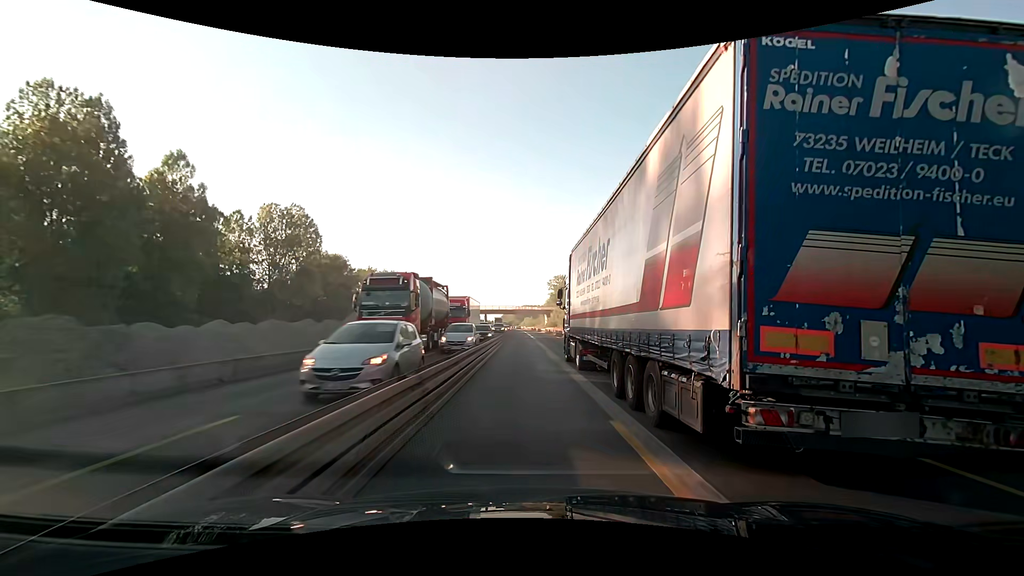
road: motorway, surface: asphalt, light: Day
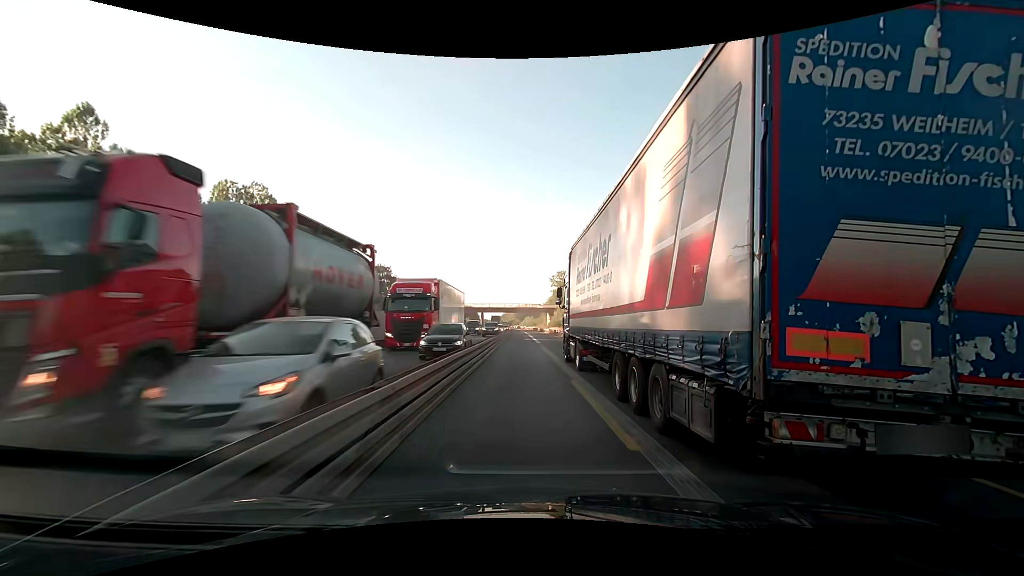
(0.0, +13.6) m; 0°
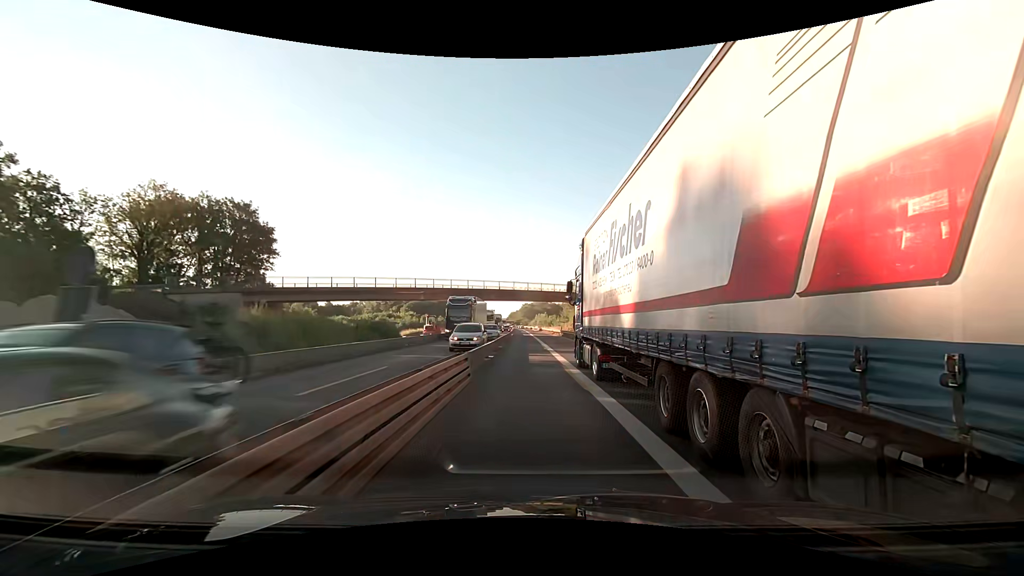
(-0.6, +68.3) m; -1°
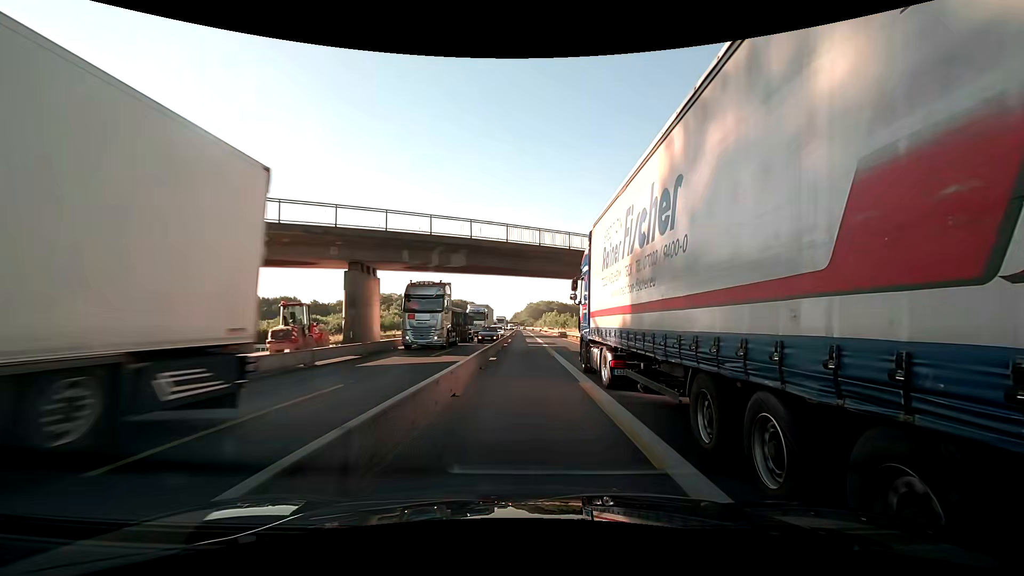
(0.0, +40.7) m; 0°
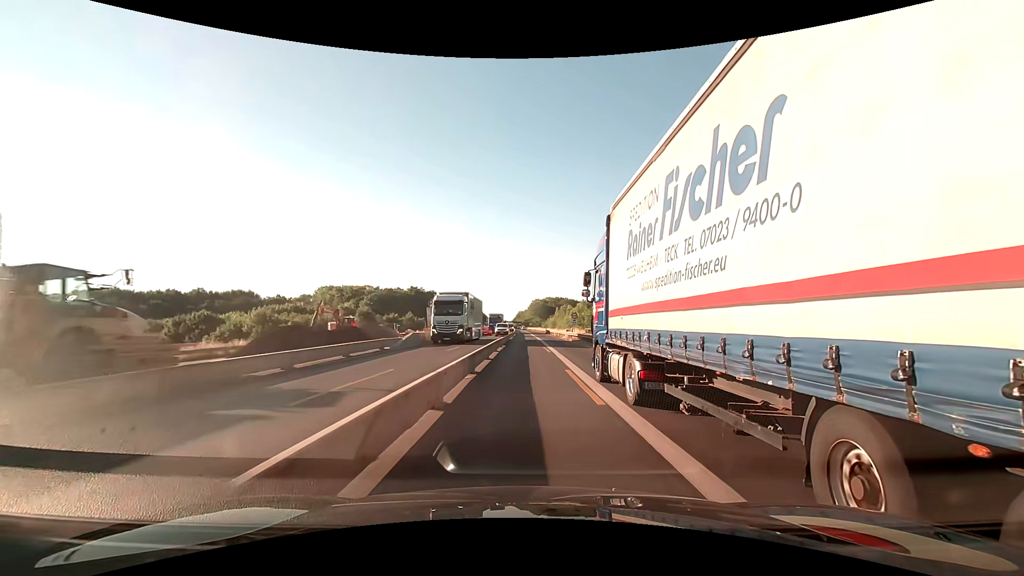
(-0.7, +67.8) m; -1°
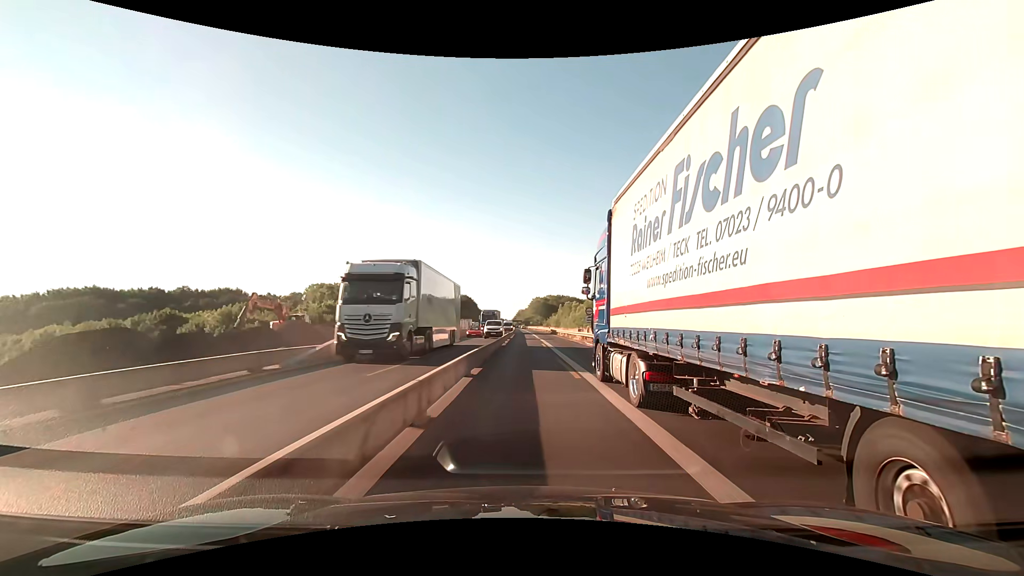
(0.0, +13.5) m; 0°
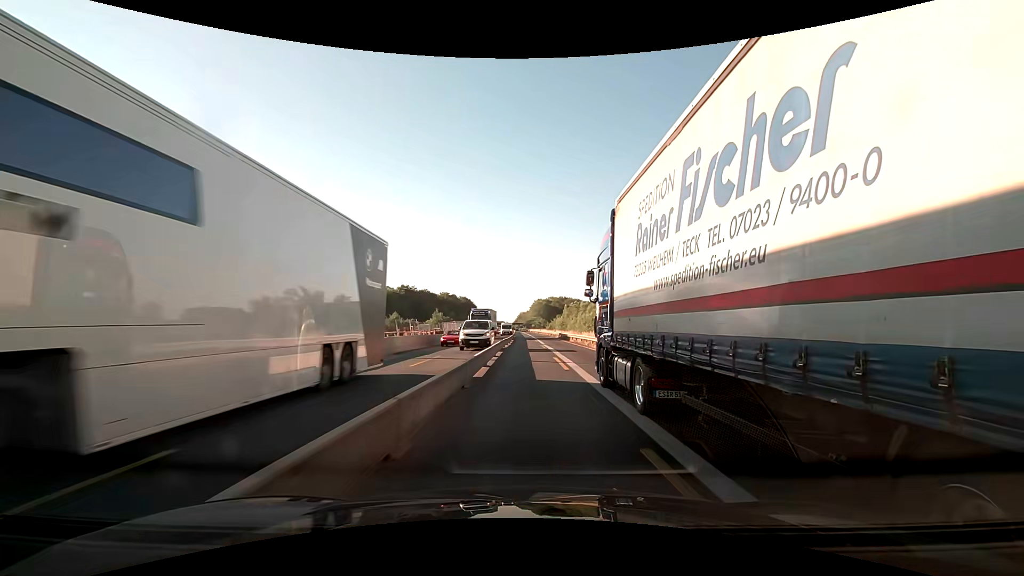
(0.0, +13.5) m; 0°
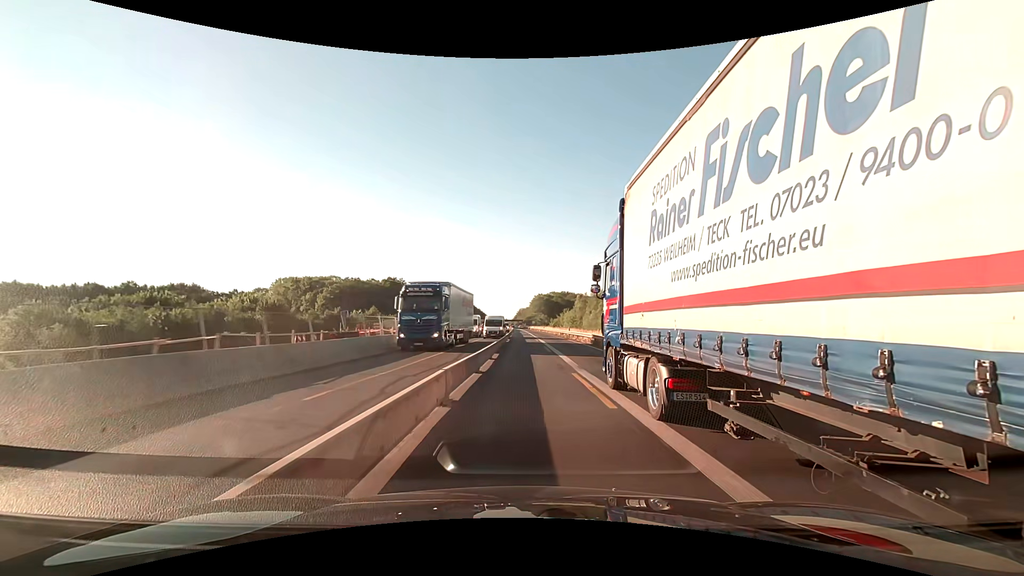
(-0.1, +27.0) m; 0°
(0, +10) (0, +20) (0, +30) (0, +40) (0, +50) (0, +60) (0, +70) (0, +80) (-1, +90) (-1, +100) m
